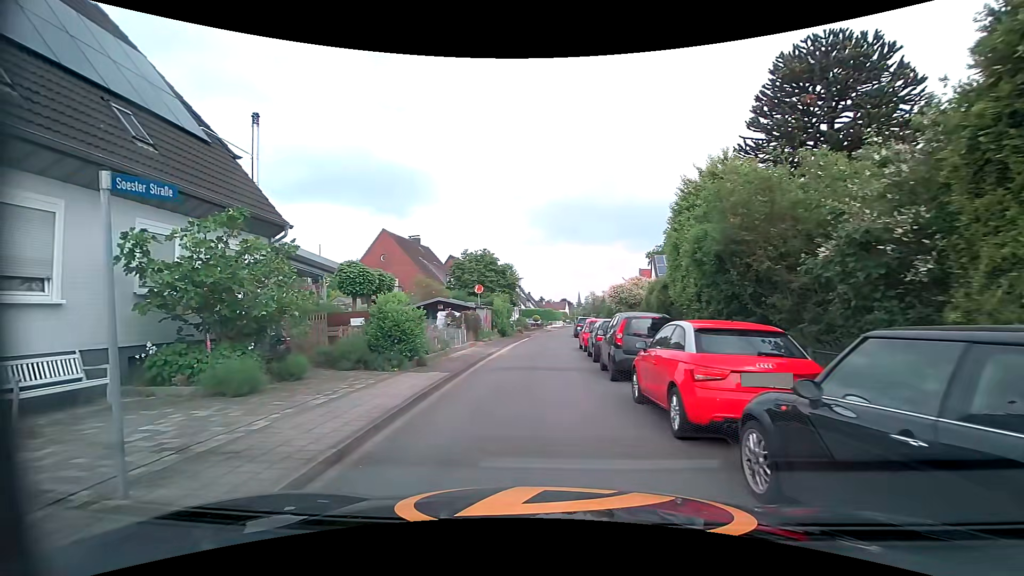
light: Day
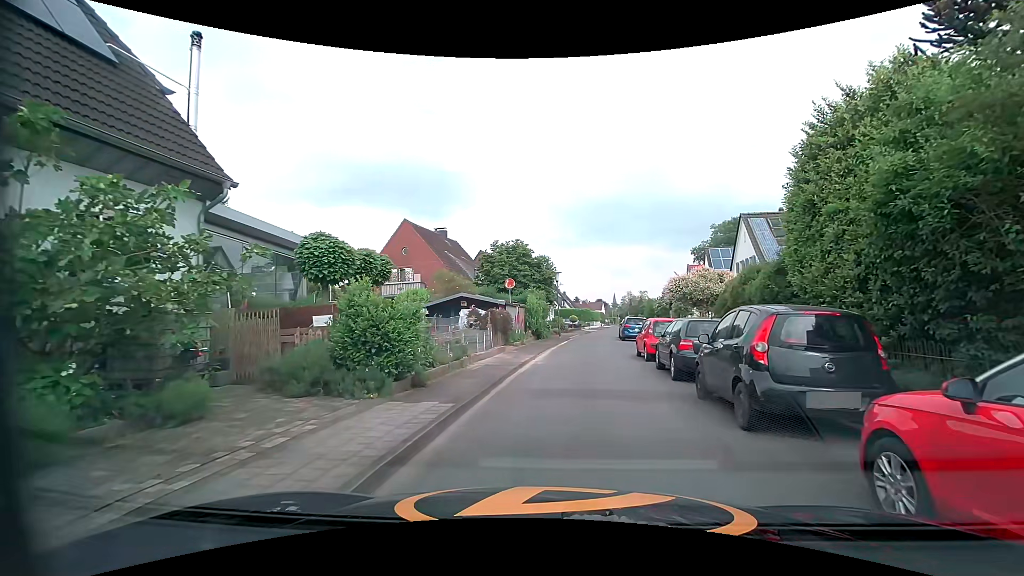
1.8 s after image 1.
(-0.4, +5.1) m; -7°
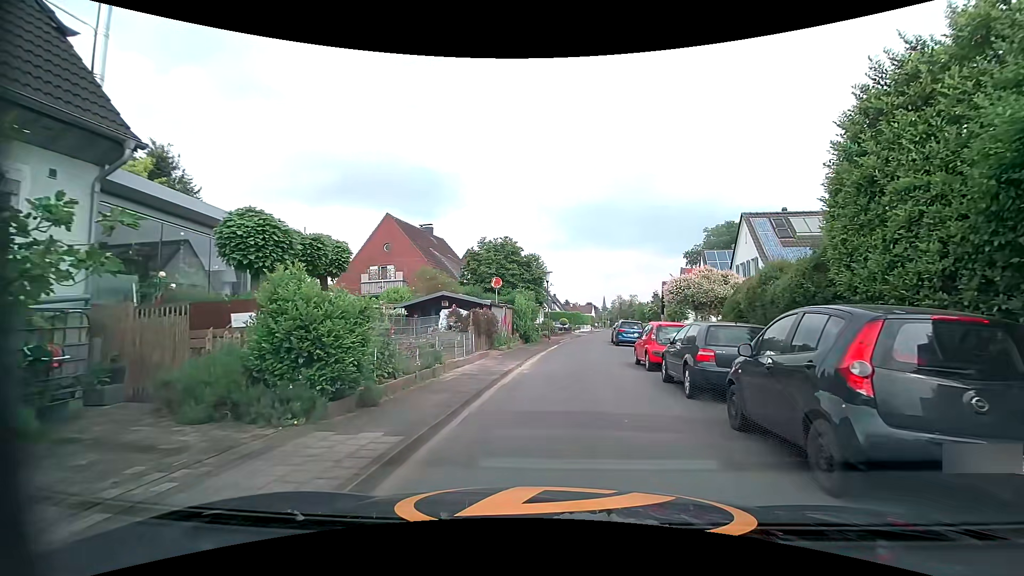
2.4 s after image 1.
(+0.1, +2.2) m; +4°
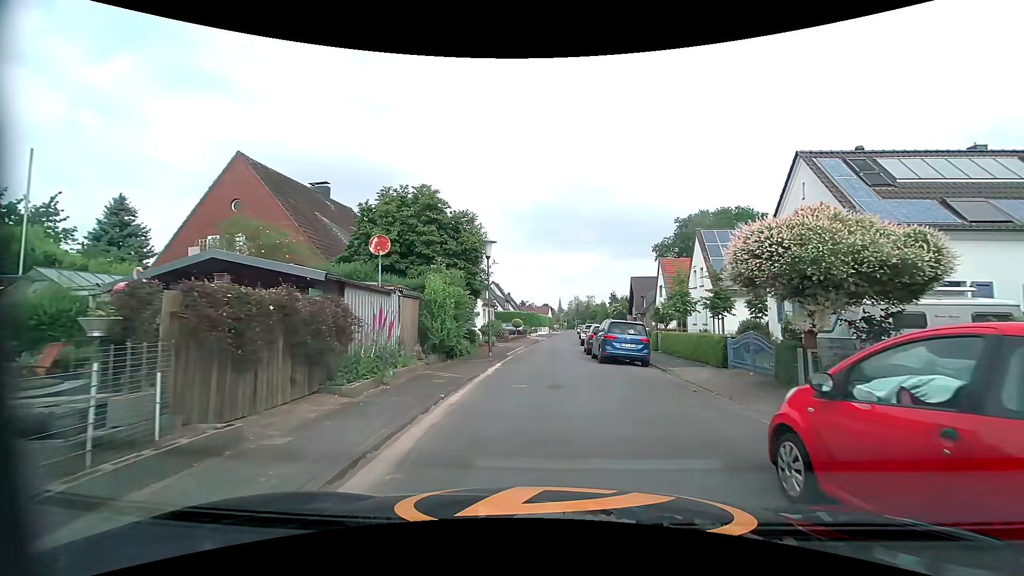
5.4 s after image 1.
(+0.6, +13.4) m; +5°
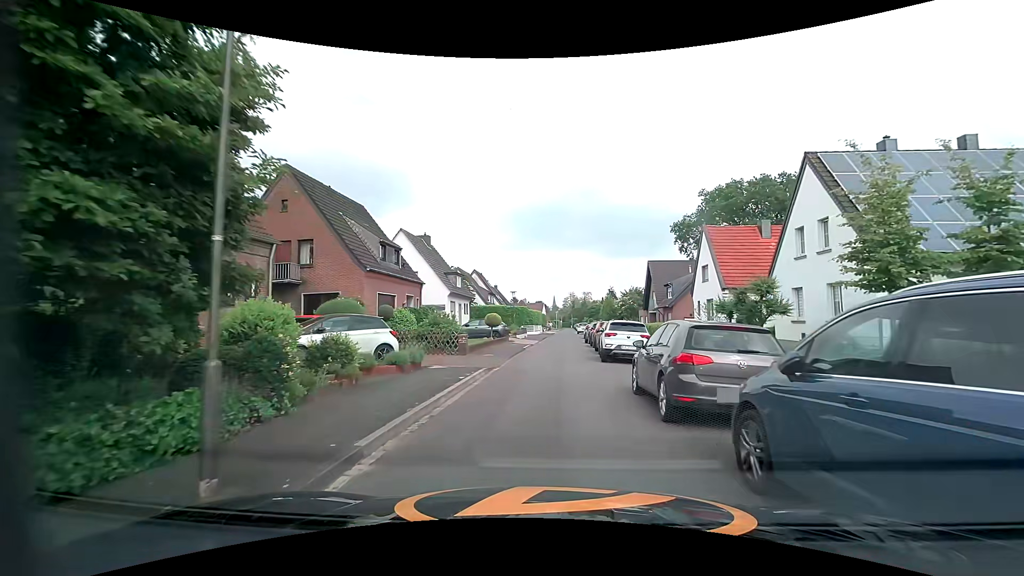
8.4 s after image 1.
(+0.4, +17.2) m; +1°
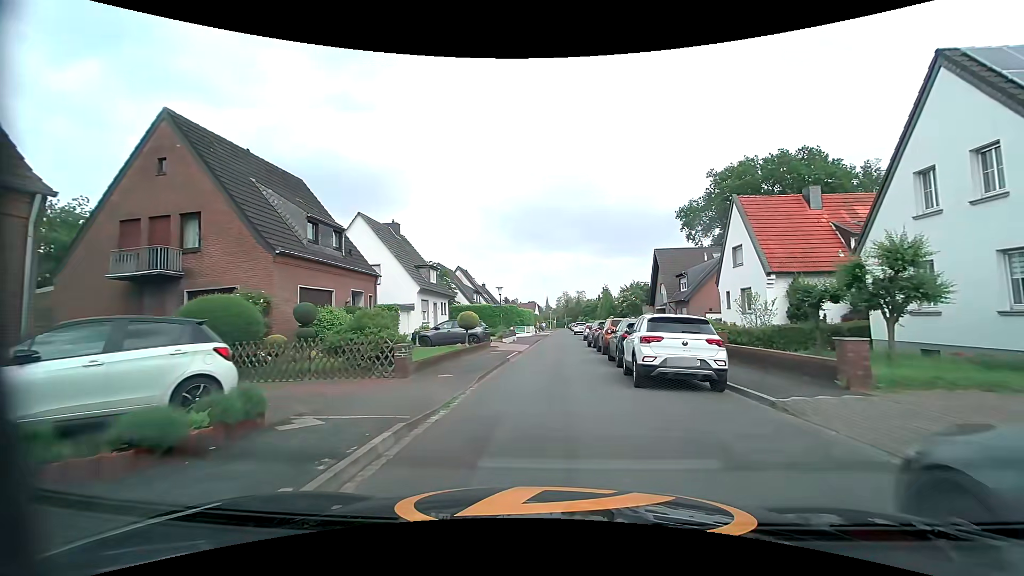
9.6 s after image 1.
(+0.1, +7.9) m; +1°
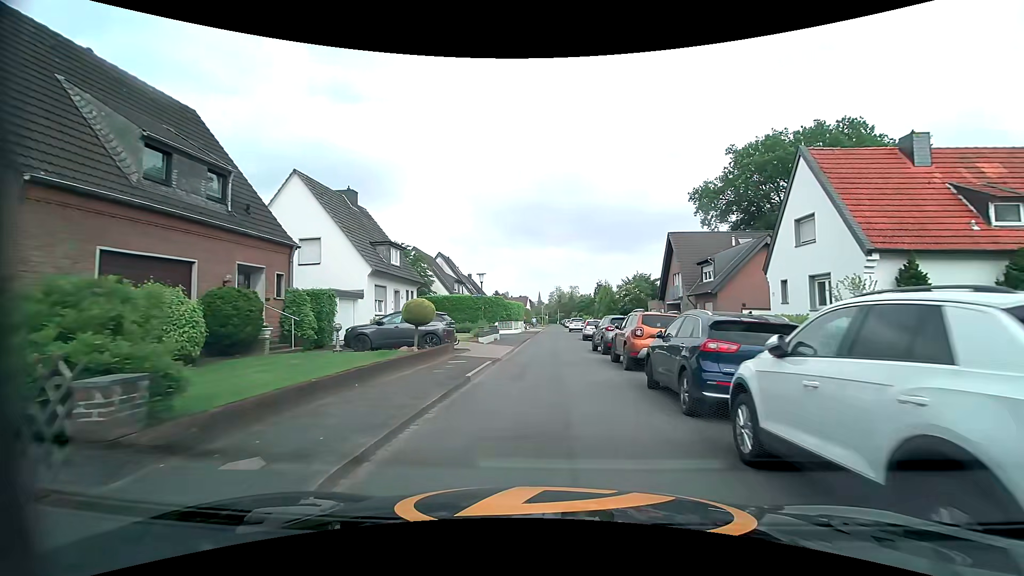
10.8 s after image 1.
(+0.1, +8.4) m; +1°
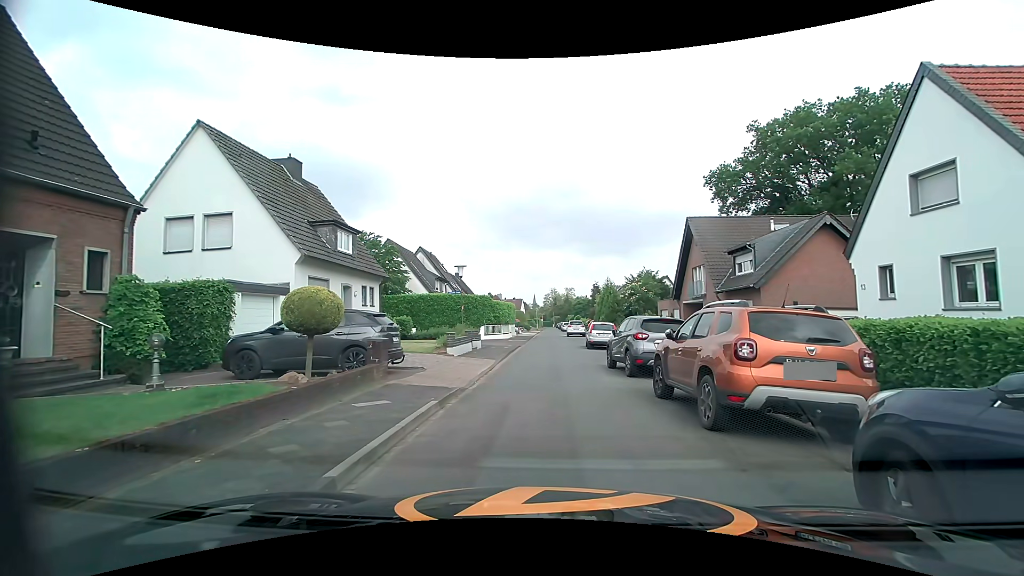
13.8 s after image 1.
(0.0, +6.0) m; +2°
(-1, +10) (-1, +20) (-1, +30) (-1, +40) (-1, +50) (-2, +60) (-2, +70) (-2, +80) (-2, +90) (-3, +100) m
